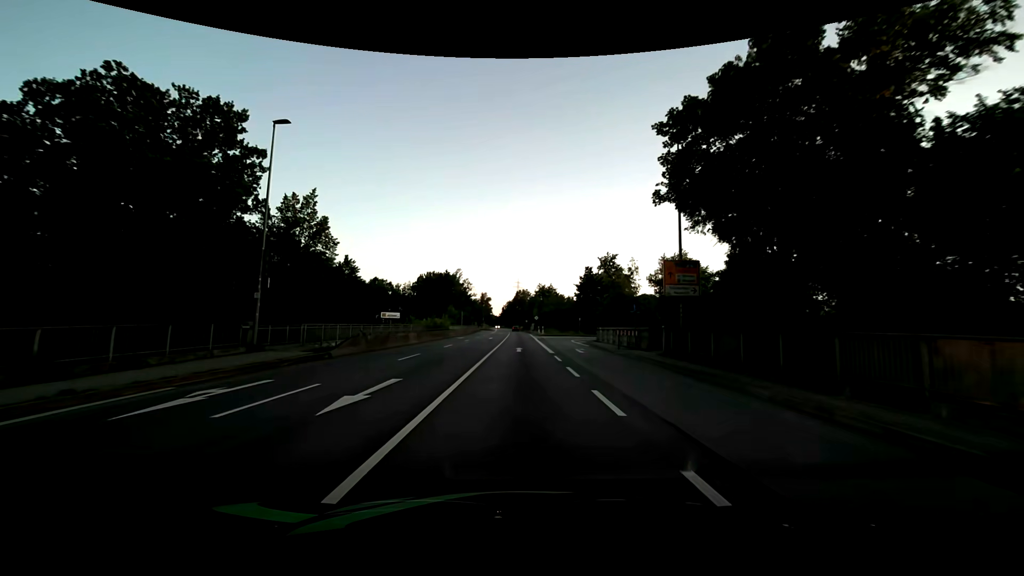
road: primary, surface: asphalt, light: Day
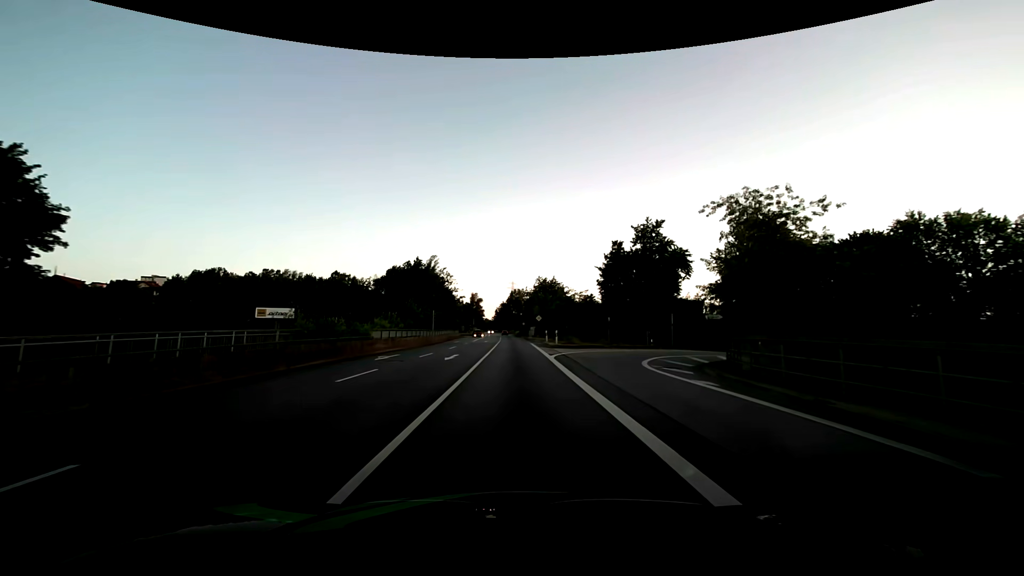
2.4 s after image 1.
(0.0, +30.2) m; 0°
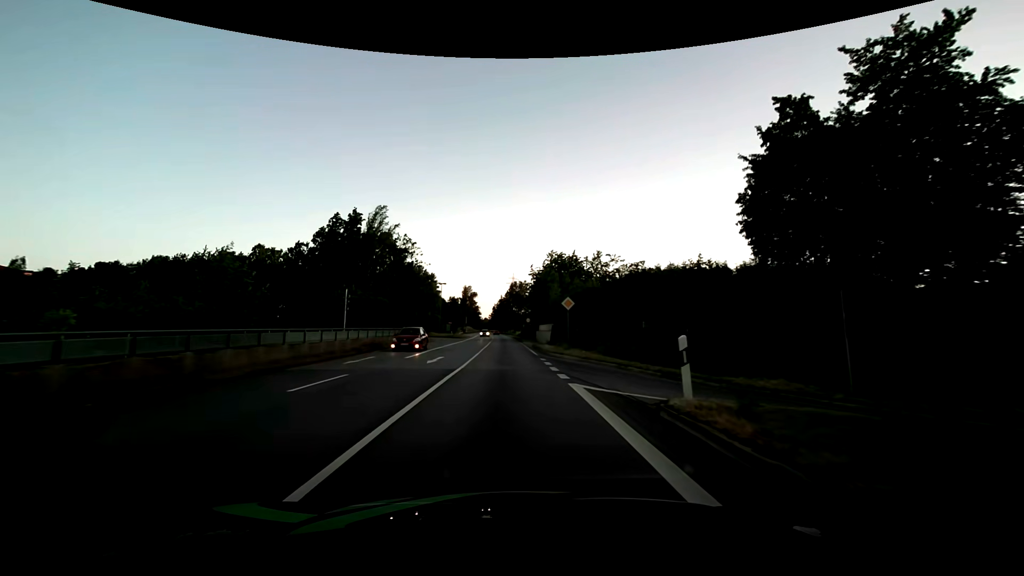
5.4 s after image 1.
(+0.2, +37.9) m; 0°
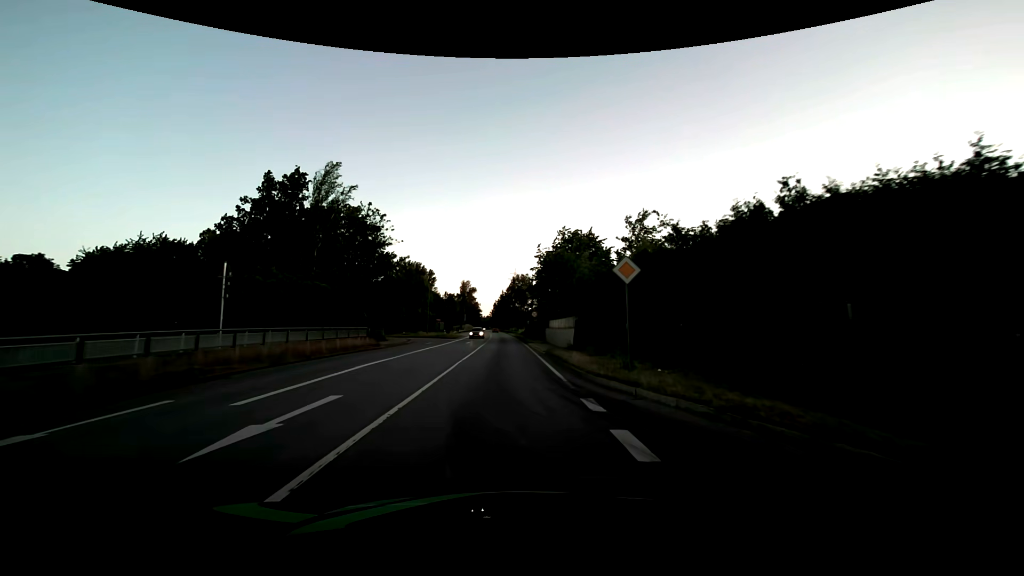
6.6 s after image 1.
(0.0, +15.2) m; 0°
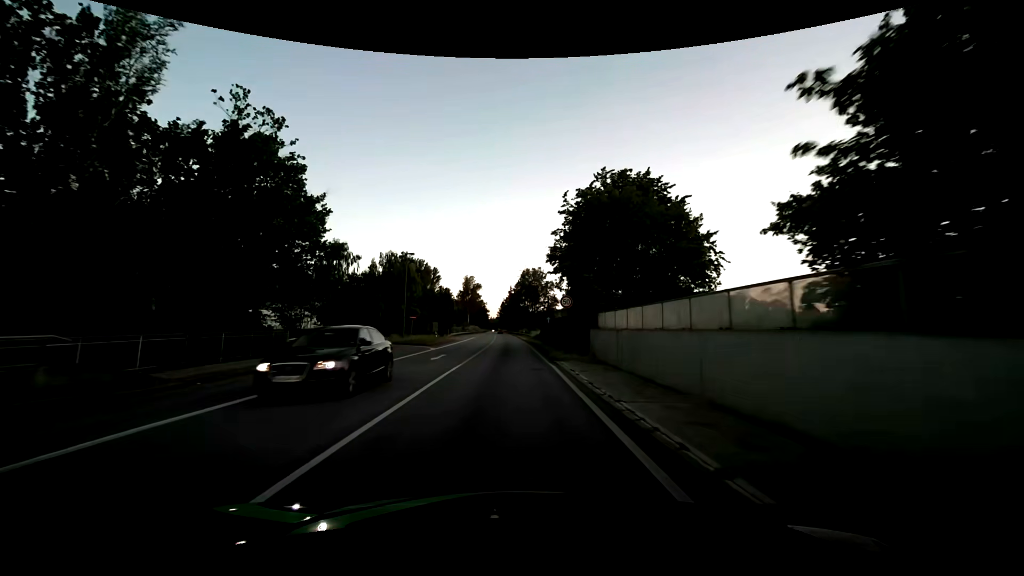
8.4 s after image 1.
(-0.3, +22.9) m; -1°
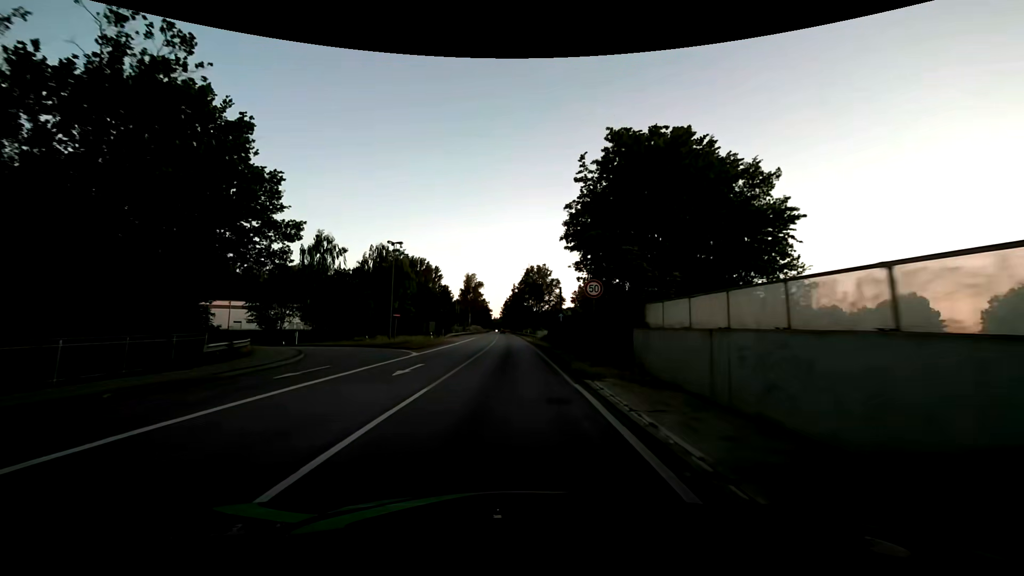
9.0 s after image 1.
(-0.1, +7.6) m; -1°
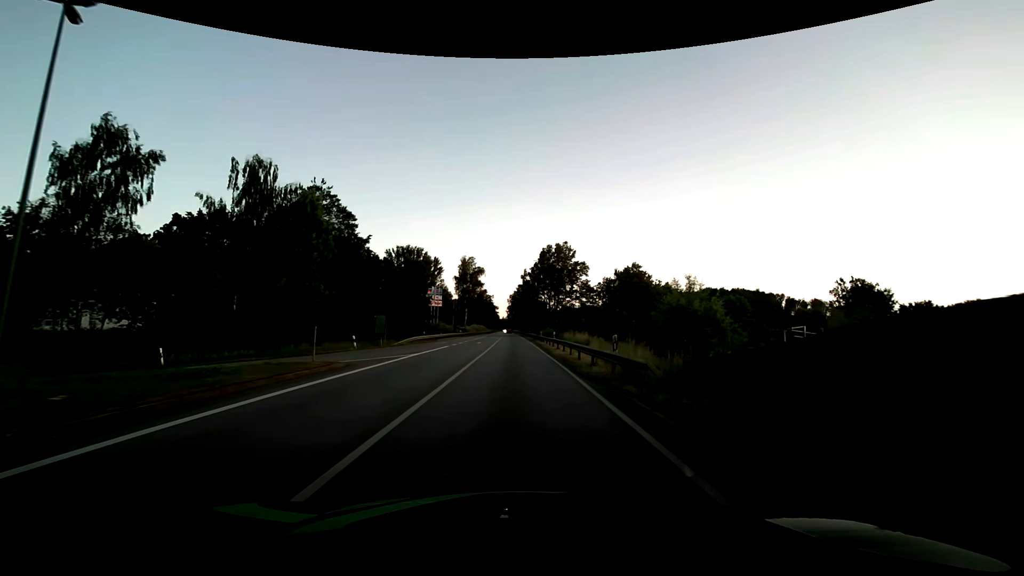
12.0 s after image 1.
(-0.2, +38.1) m; -1°
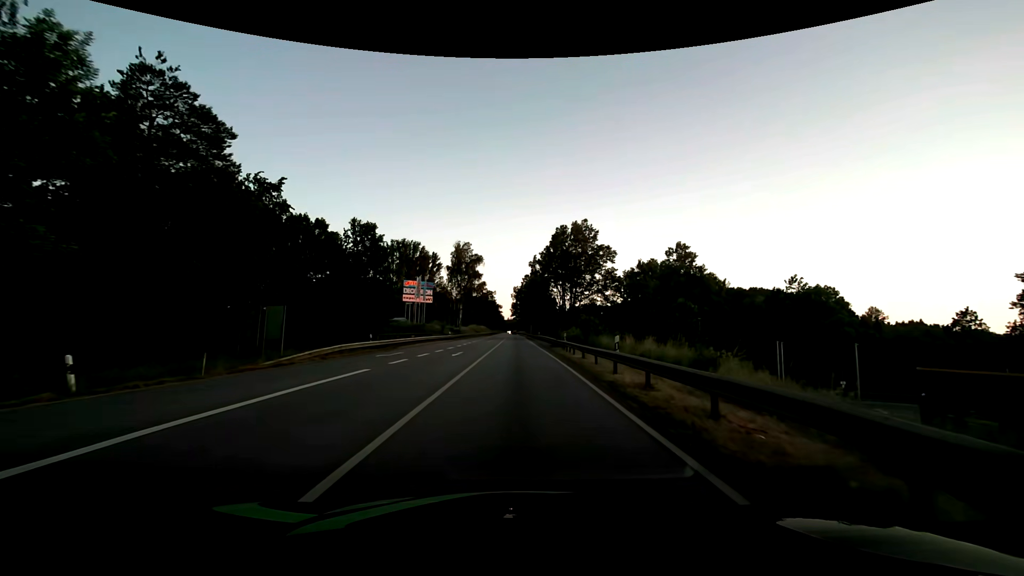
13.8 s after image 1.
(-0.1, +22.9) m; 0°
(0, +10) (0, +20) (0, +30) (0, +40) (0, +50) (0, +60) (0, +70) (0, +80) (0, +90) (0, +100) m
